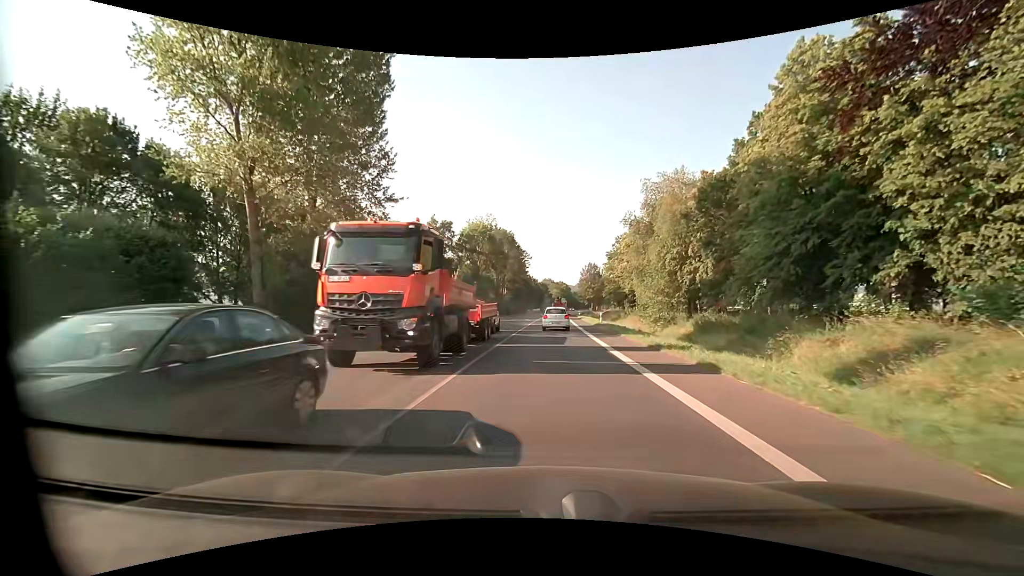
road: primary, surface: asphalt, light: Day
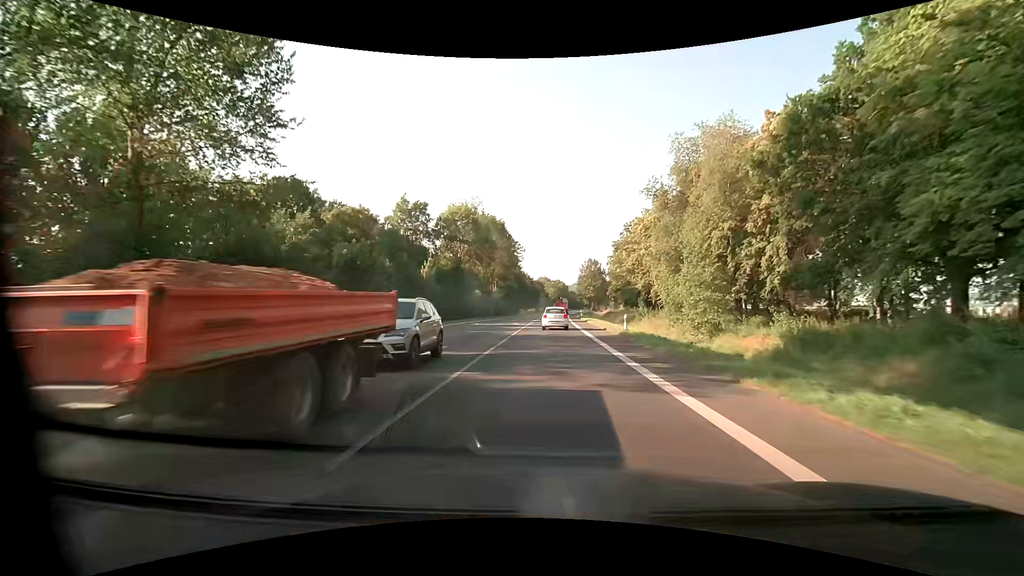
(+0.1, +15.8) m; 0°
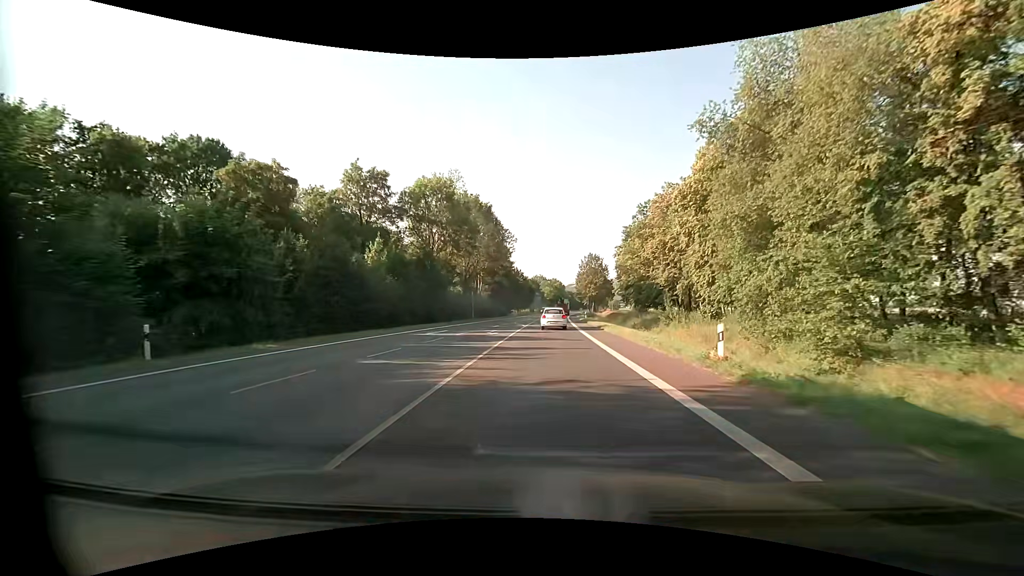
(+0.2, +16.6) m; +1°
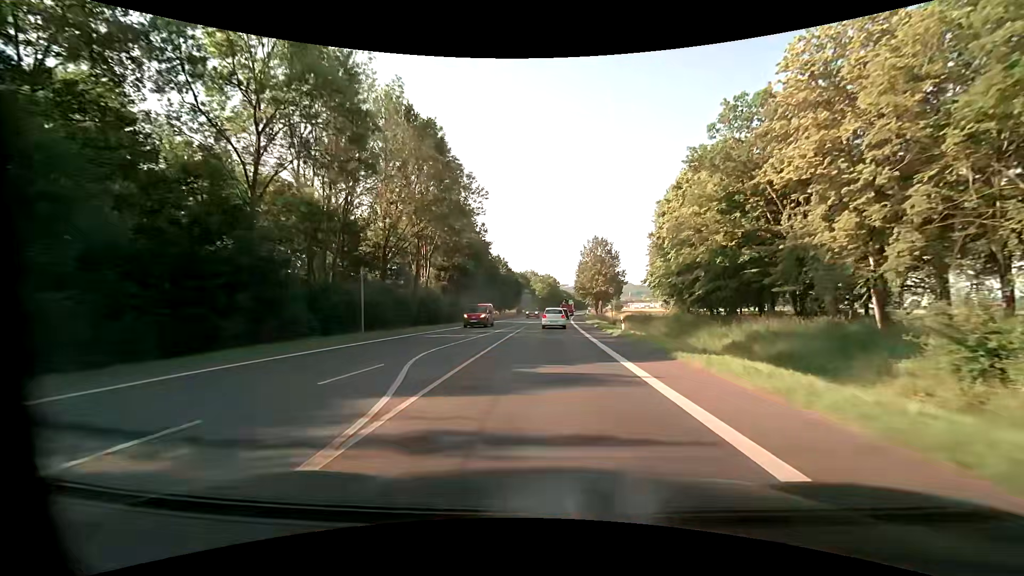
(+0.1, +35.4) m; +1°
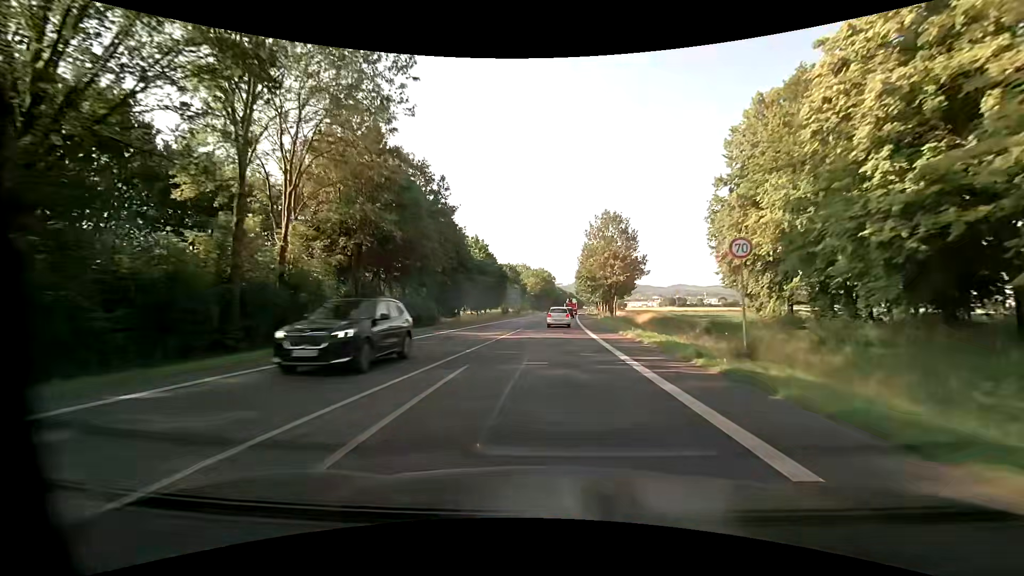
(+0.1, +28.4) m; +1°
